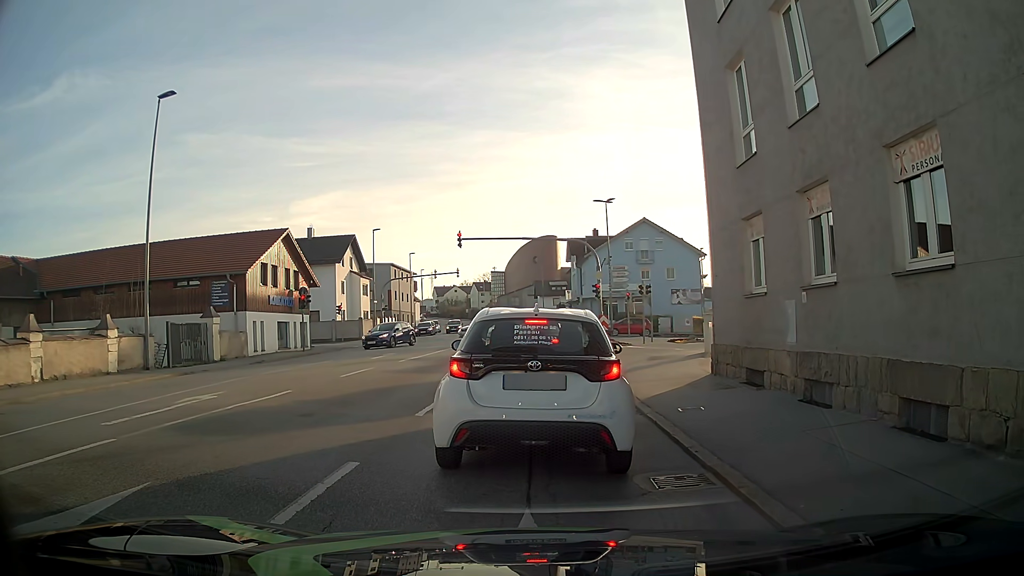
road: tertiary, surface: asphalt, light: Day
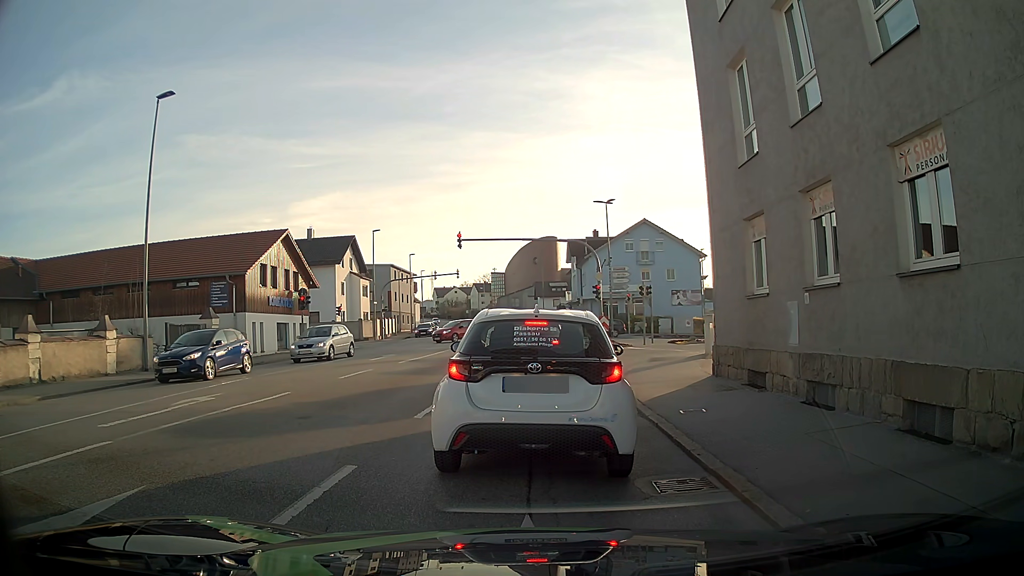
(0.0, +0.2) m; 0°
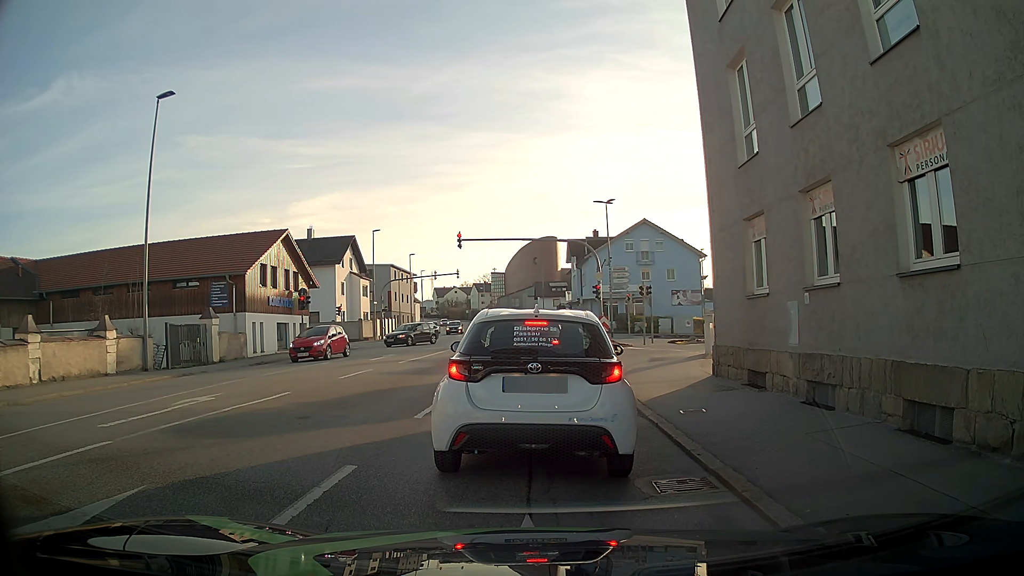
(0.0, 0.0) m; 0°
